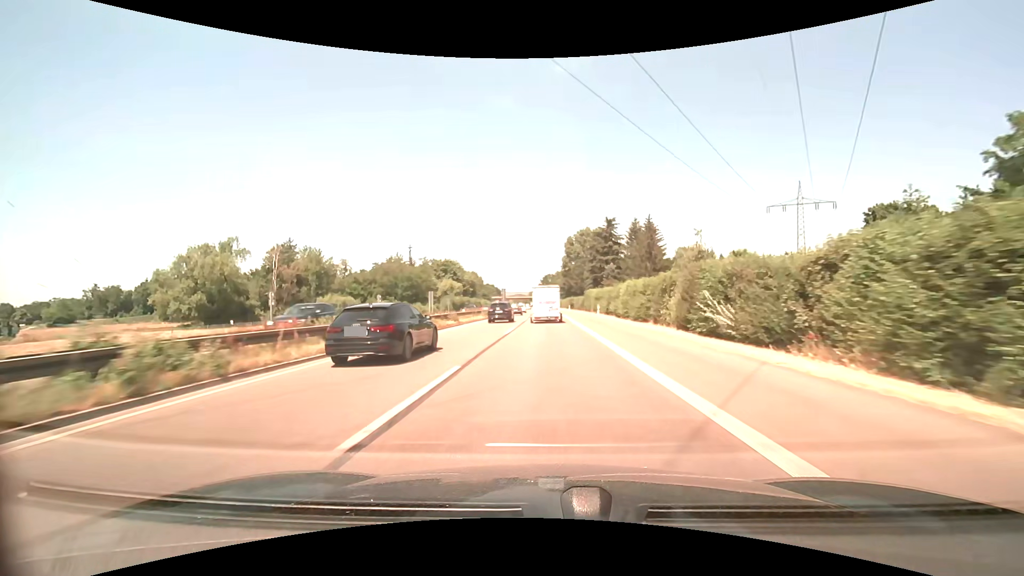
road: trunk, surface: asphalt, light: Day
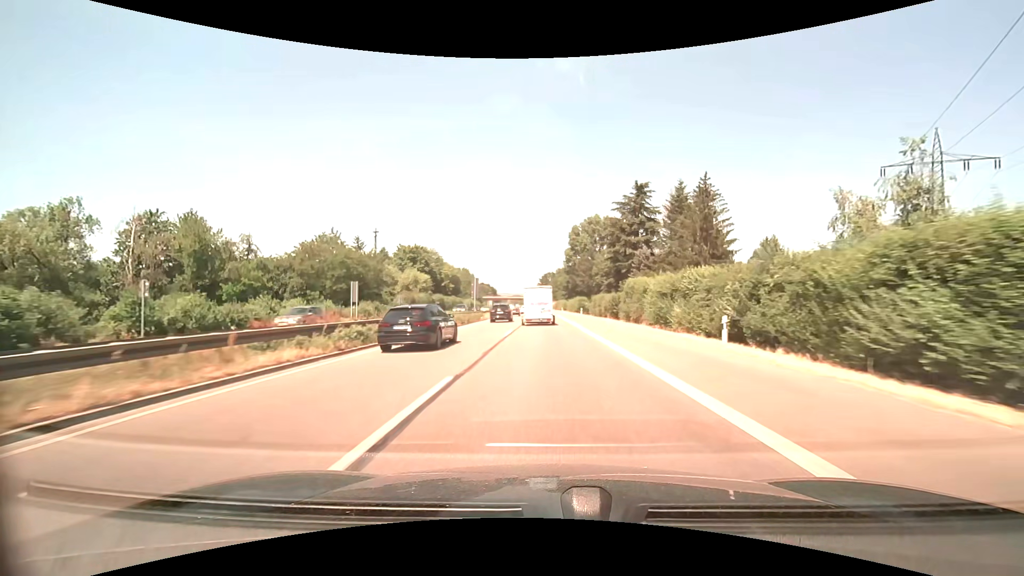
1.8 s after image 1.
(0.0, +38.3) m; 0°
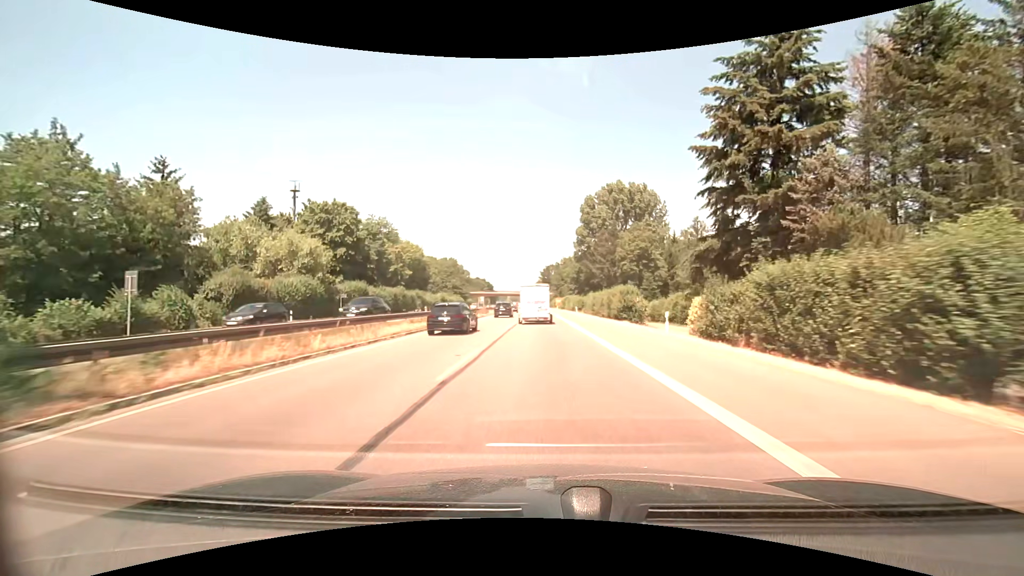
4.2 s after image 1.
(-0.1, +50.0) m; 0°
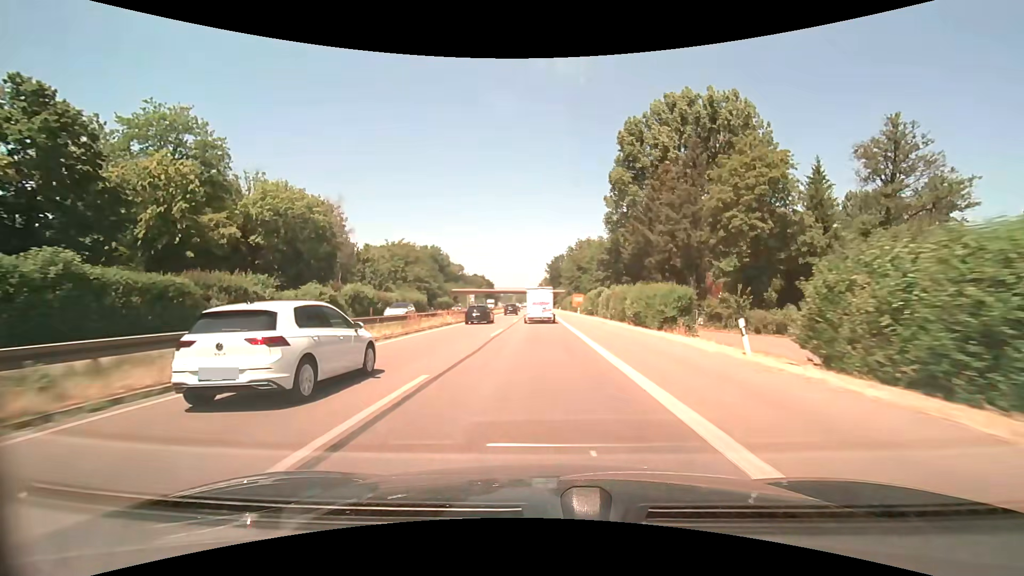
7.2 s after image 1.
(-0.3, +59.7) m; -1°
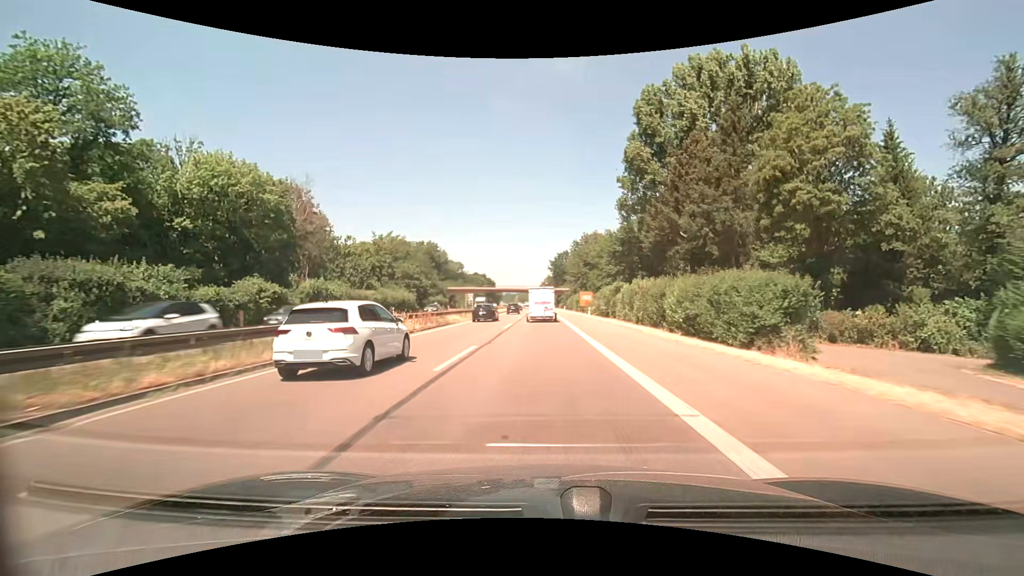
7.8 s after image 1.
(-0.1, +11.7) m; 0°
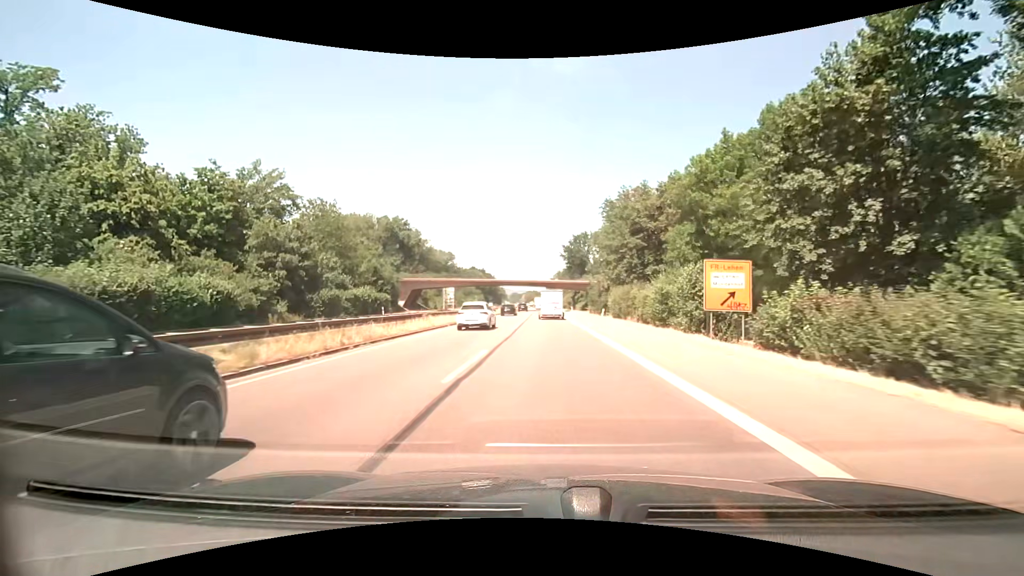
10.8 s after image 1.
(-0.8, +56.4) m; -1°
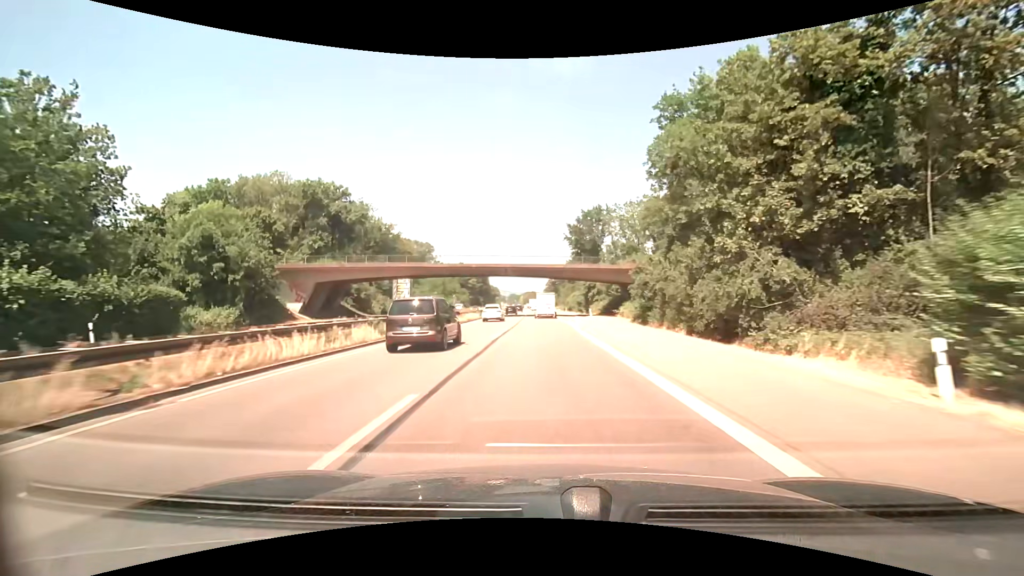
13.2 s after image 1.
(-0.1, +43.6) m; 0°
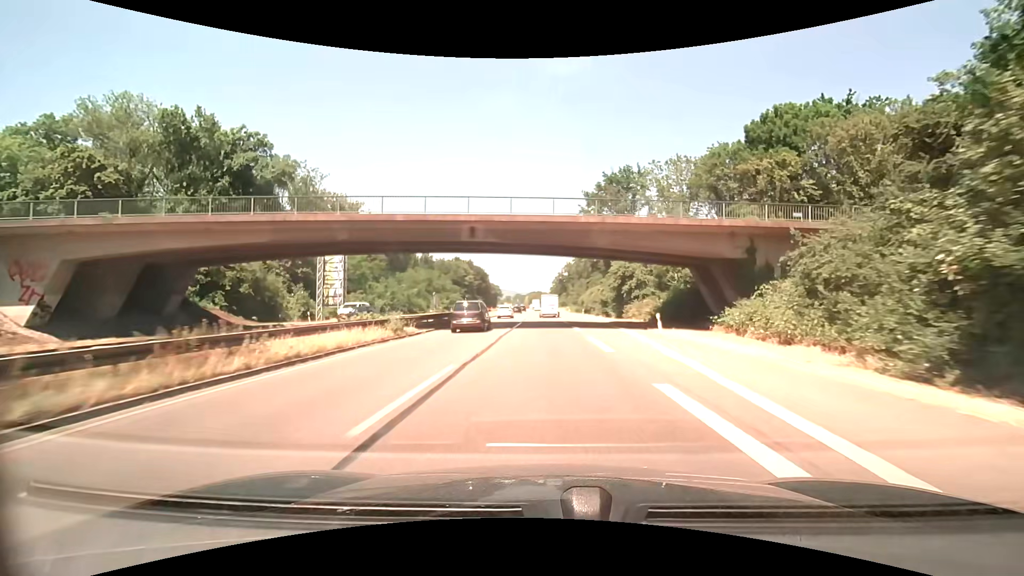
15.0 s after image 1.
(-0.2, +33.0) m; -1°
(0, +10) (0, +20) (0, +30) (0, +40) (0, +50) (0, +60) (-1, +70) (-1, +80) (-1, +90) (-1, +100) m
